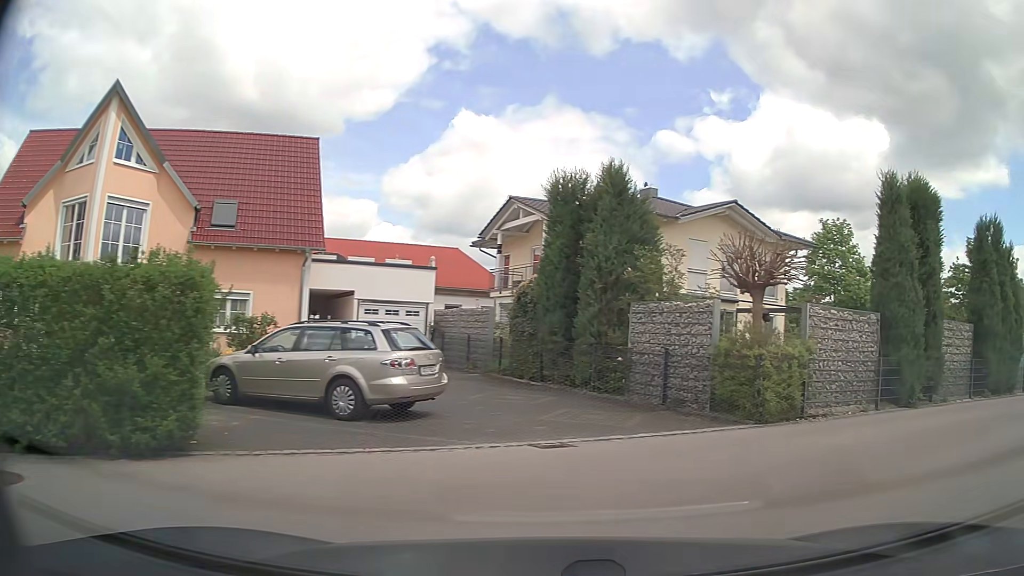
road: residential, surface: asphalt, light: Day
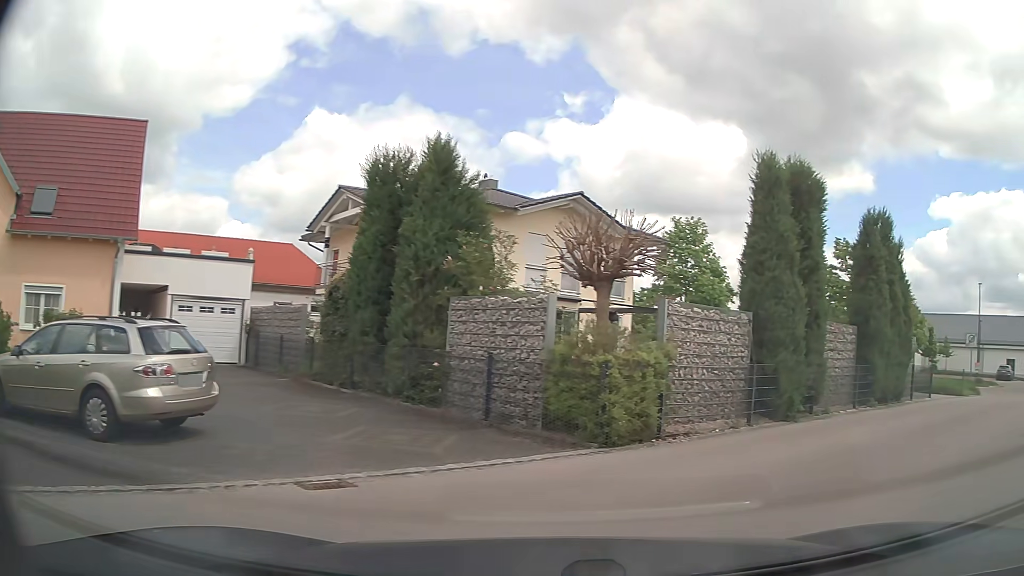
(+0.3, +2.3) m; +13°
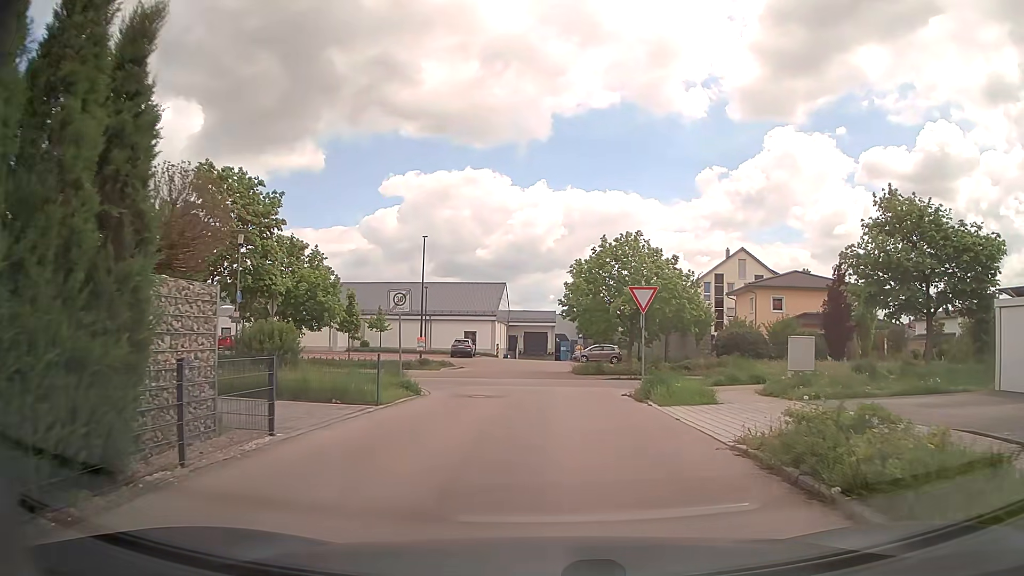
(+8.2, +11.8) m; +49°
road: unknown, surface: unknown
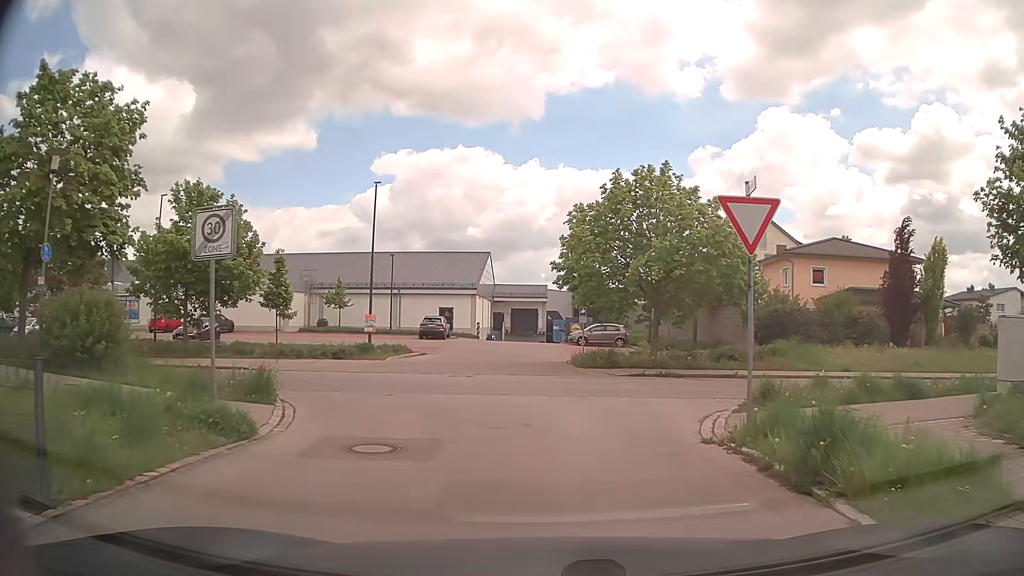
(+0.1, +10.5) m; +1°
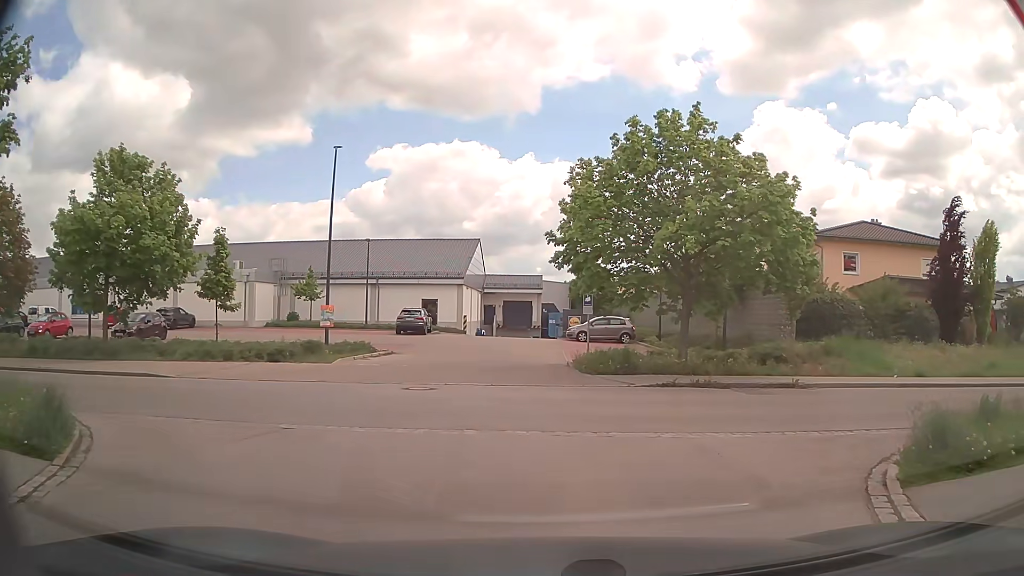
(0.0, +5.7) m; 0°
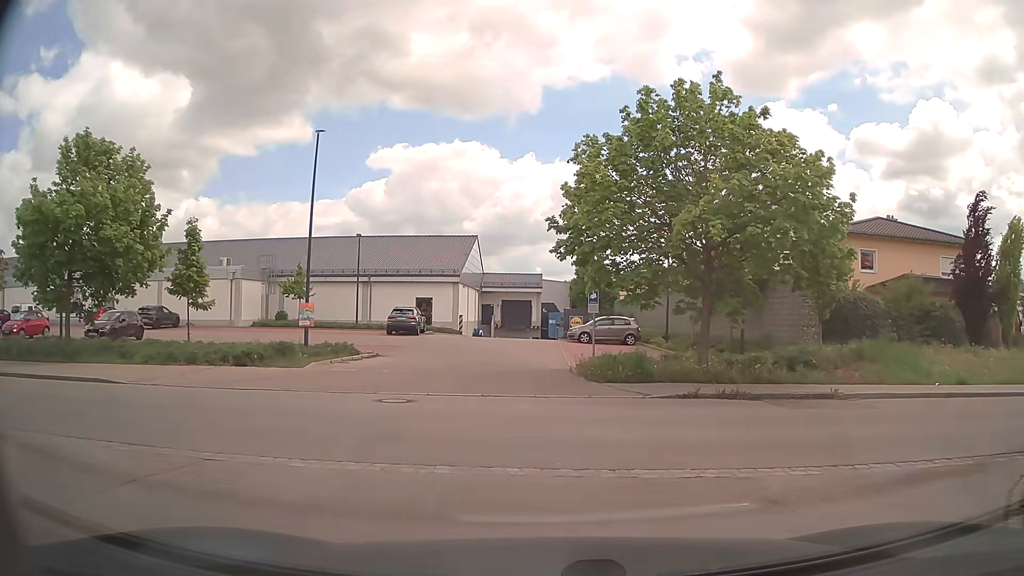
(0.0, +2.3) m; 0°
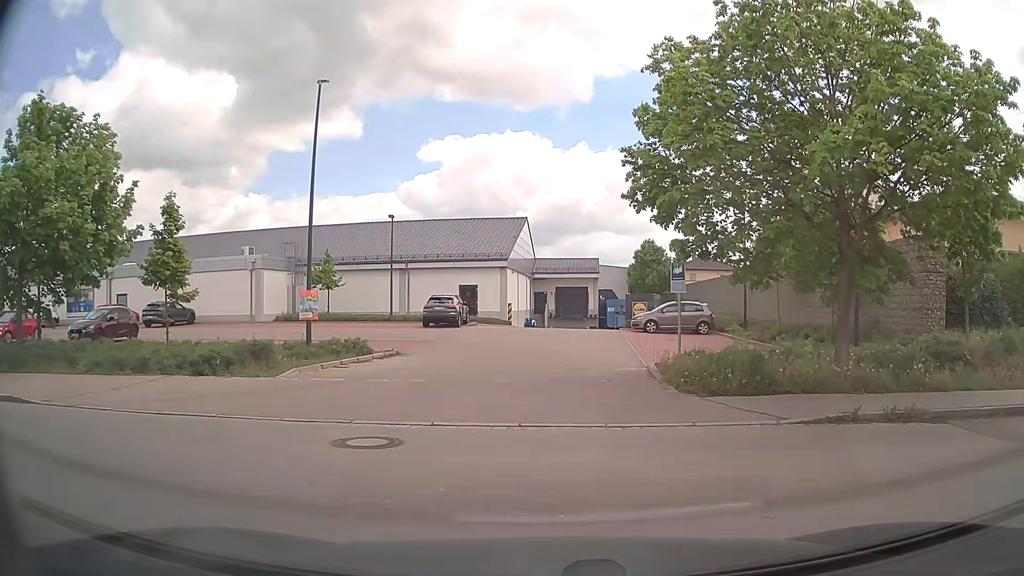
(-0.1, +4.8) m; -4°
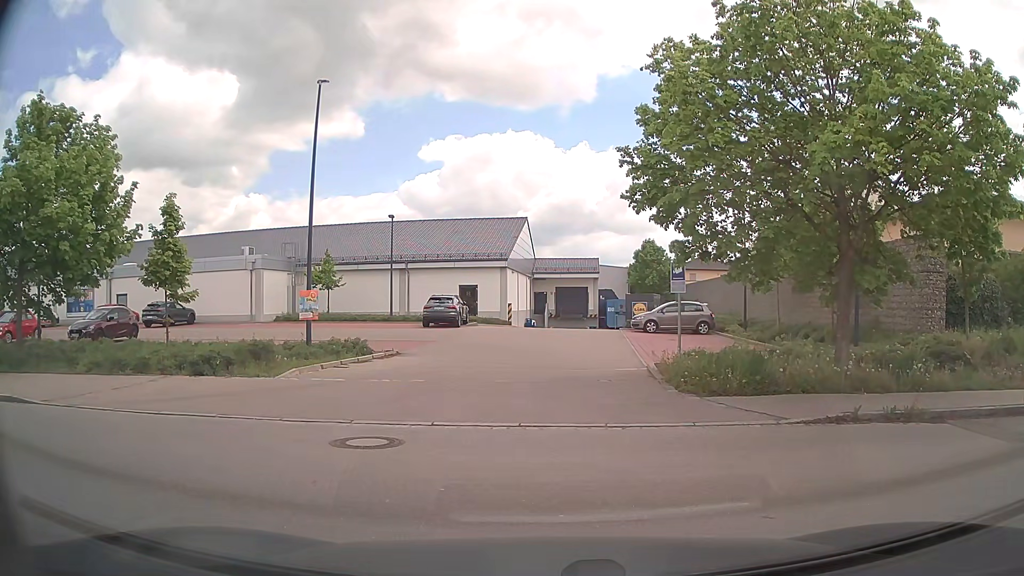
(0.0, +0.1) m; 0°
(-5, +8) (-15, +10) (-25, +11) (-35, +12) (-45, +12) (-55, +13) (-65, +14) (-75, +15) (-84, +16) (-94, +19) m
